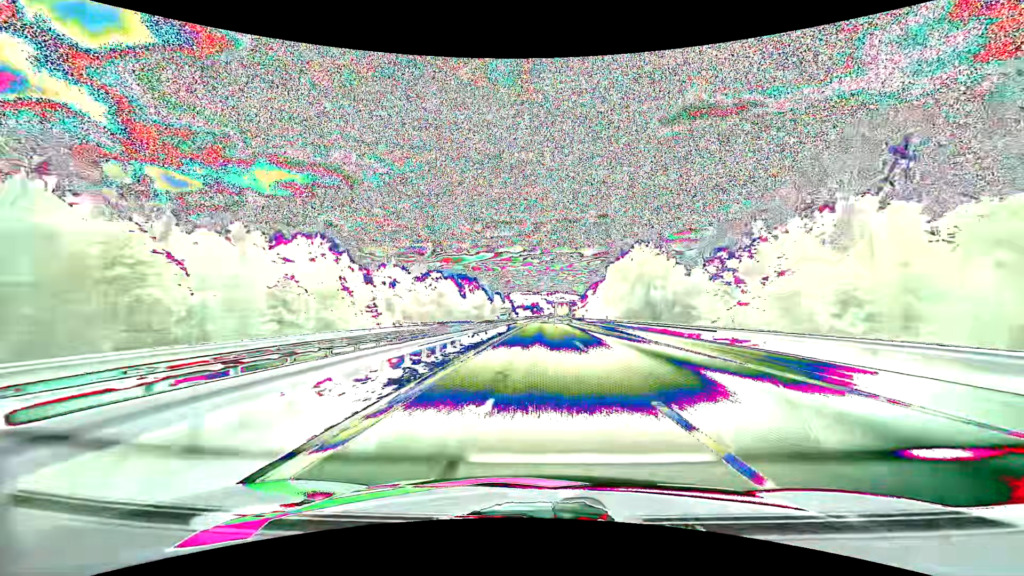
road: motorway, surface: asphalt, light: Day
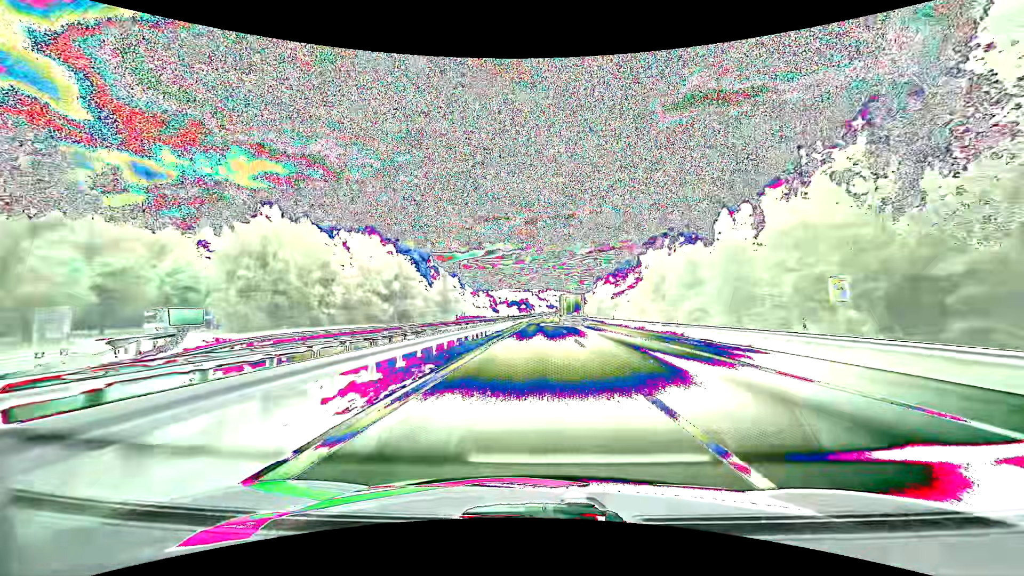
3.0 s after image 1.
(+1.1, +107.3) m; +1°
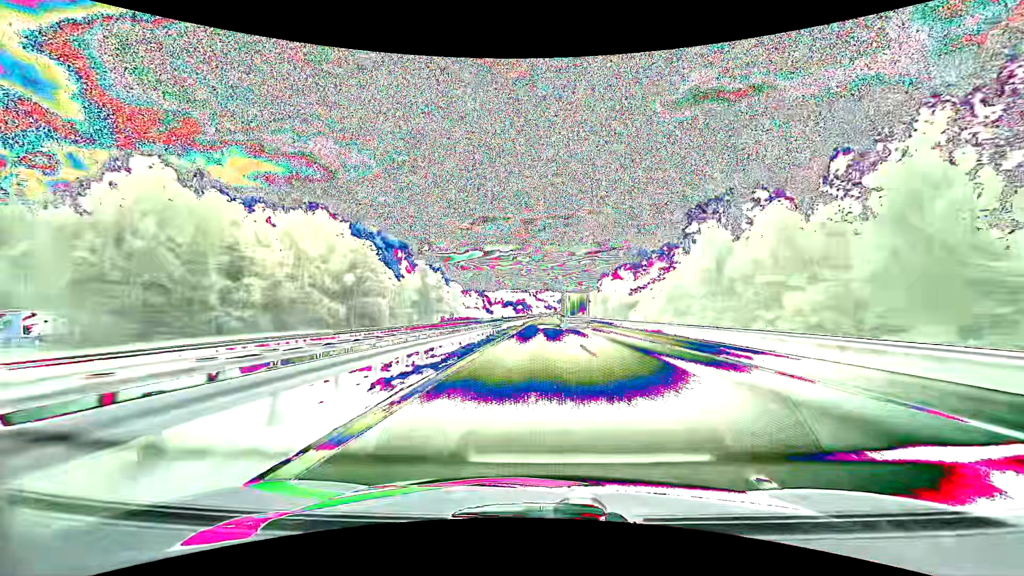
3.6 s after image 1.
(+0.1, +21.9) m; 0°
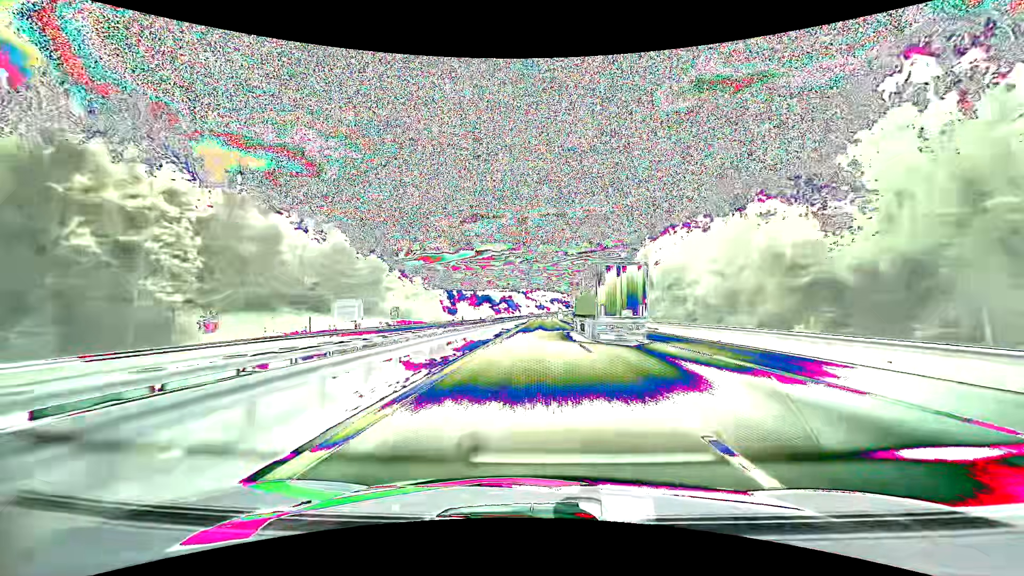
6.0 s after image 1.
(+0.9, +88.9) m; +1°
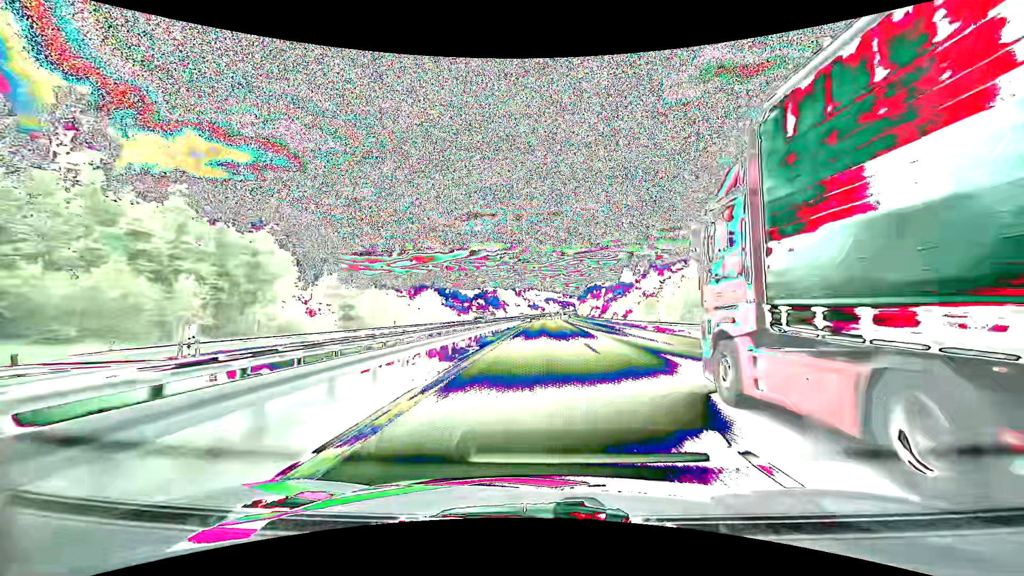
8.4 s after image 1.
(+0.5, +90.6) m; +1°
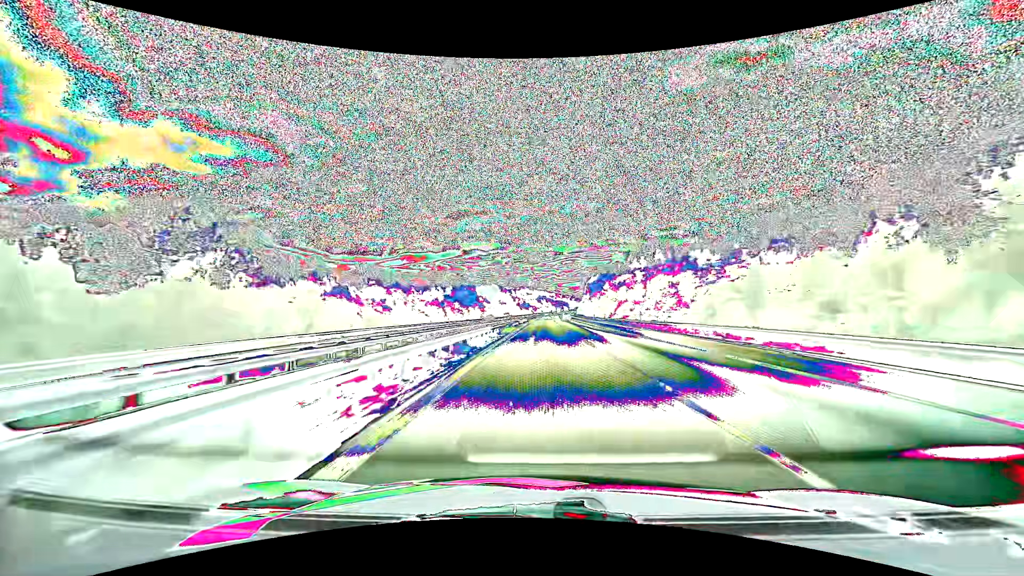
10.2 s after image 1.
(+0.5, +68.8) m; +1°
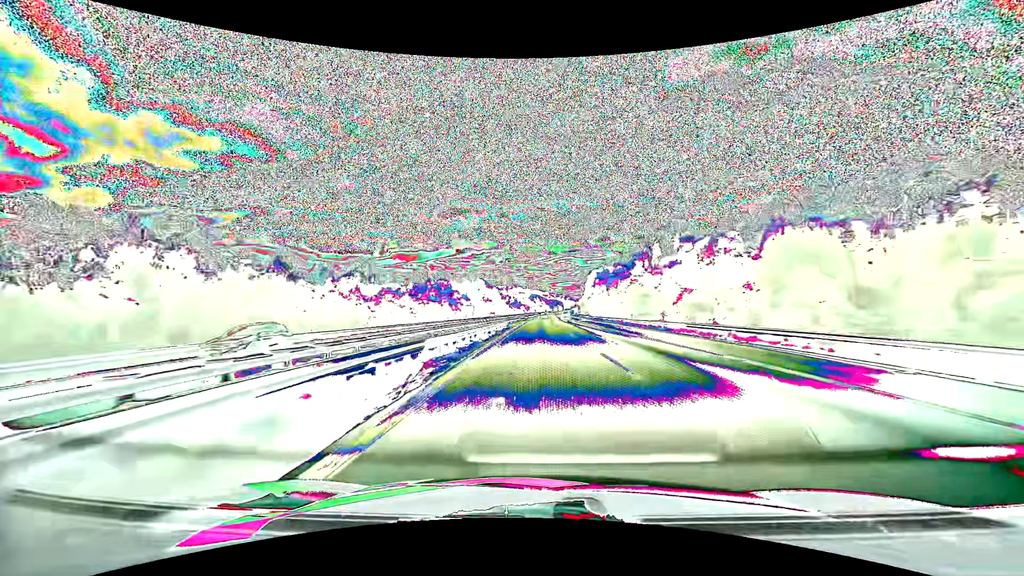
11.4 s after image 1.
(+0.3, +46.0) m; +1°
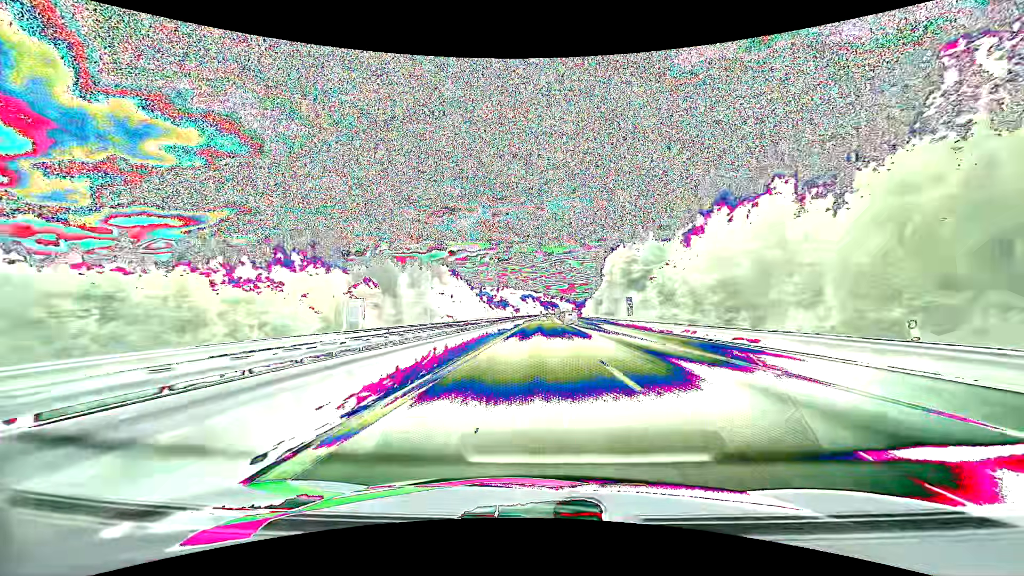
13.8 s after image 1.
(+0.7, +91.0) m; +1°
(0, +10) (0, +20) (0, +30) (0, +40) (0, +50) (0, +60) (0, +70) (0, +80) (+1, +90) (+1, +100) m
